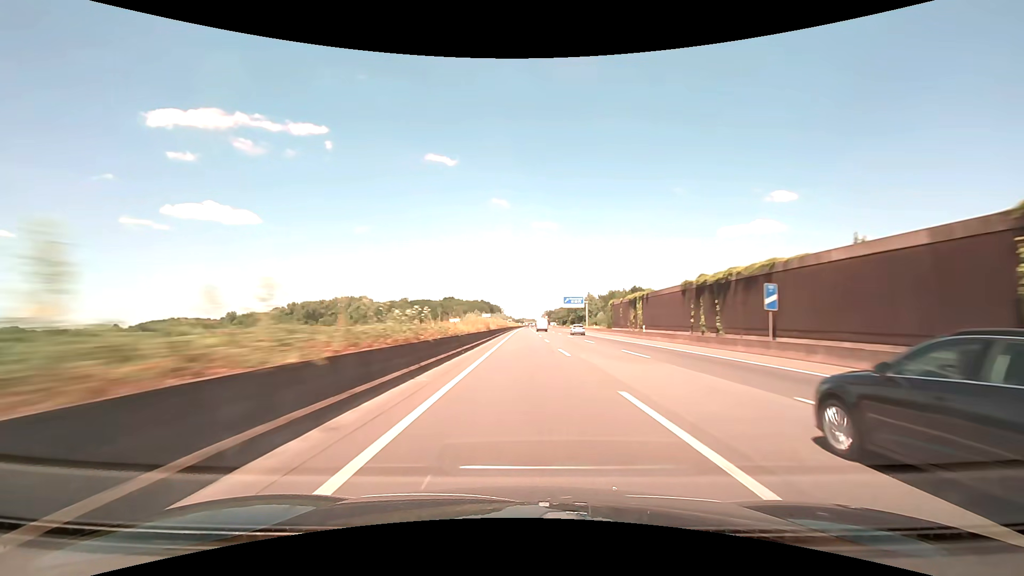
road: motorway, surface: asphalt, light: Day
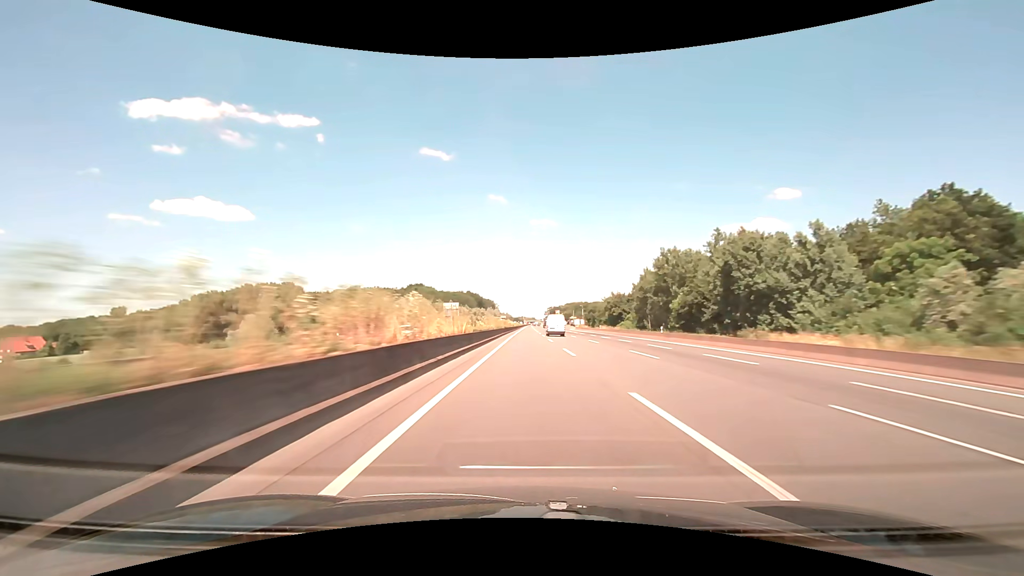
(+0.1, +142.9) m; 0°
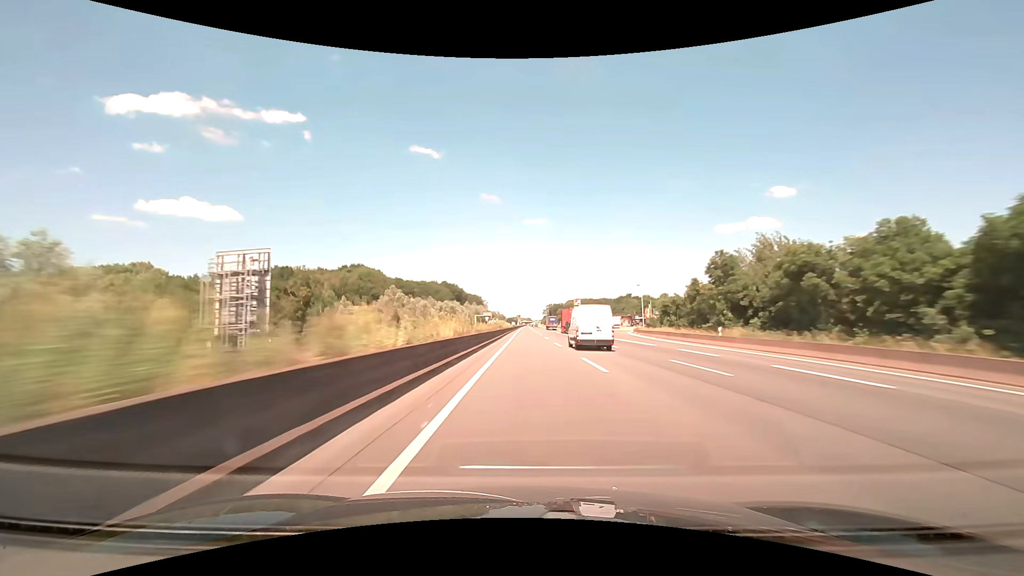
(+0.5, +114.4) m; +1°
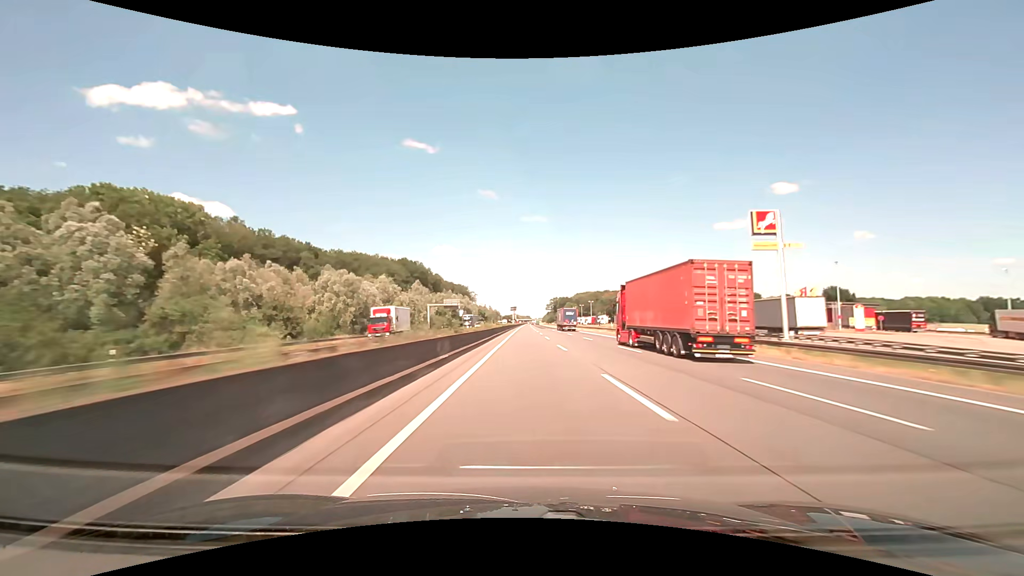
(+0.4, +114.4) m; 0°
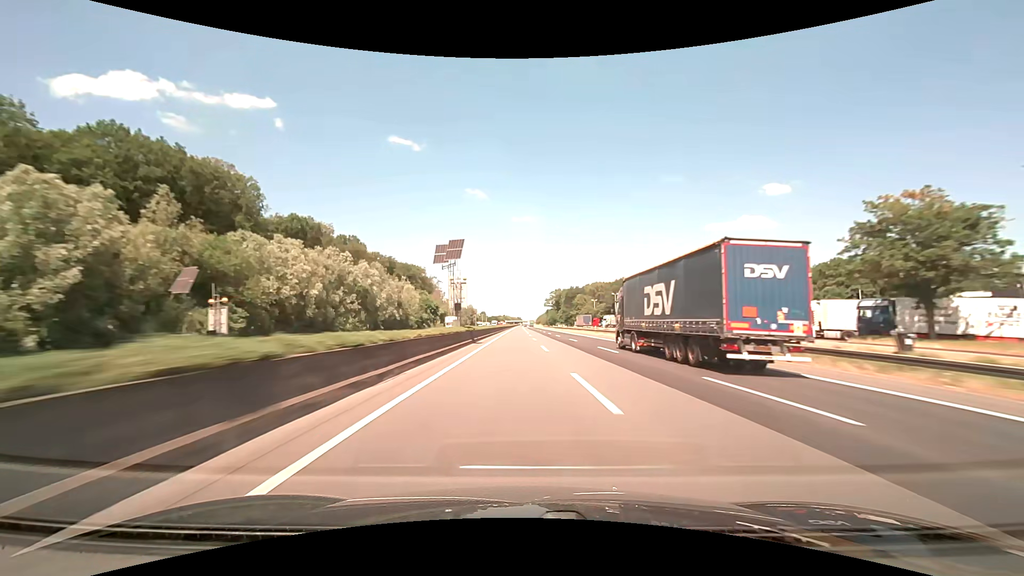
(+1.0, +143.0) m; +1°
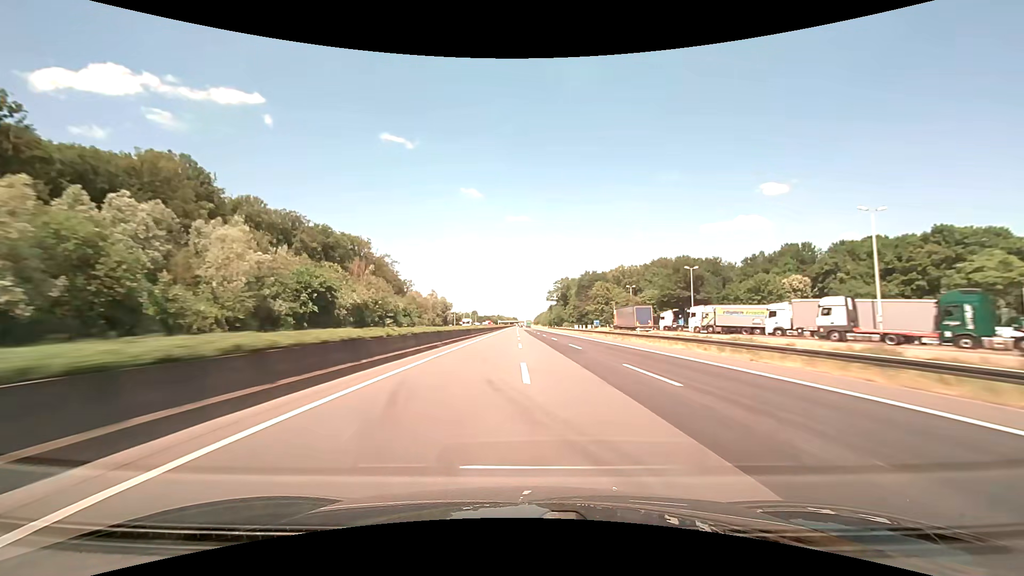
(+0.5, +85.8) m; 0°
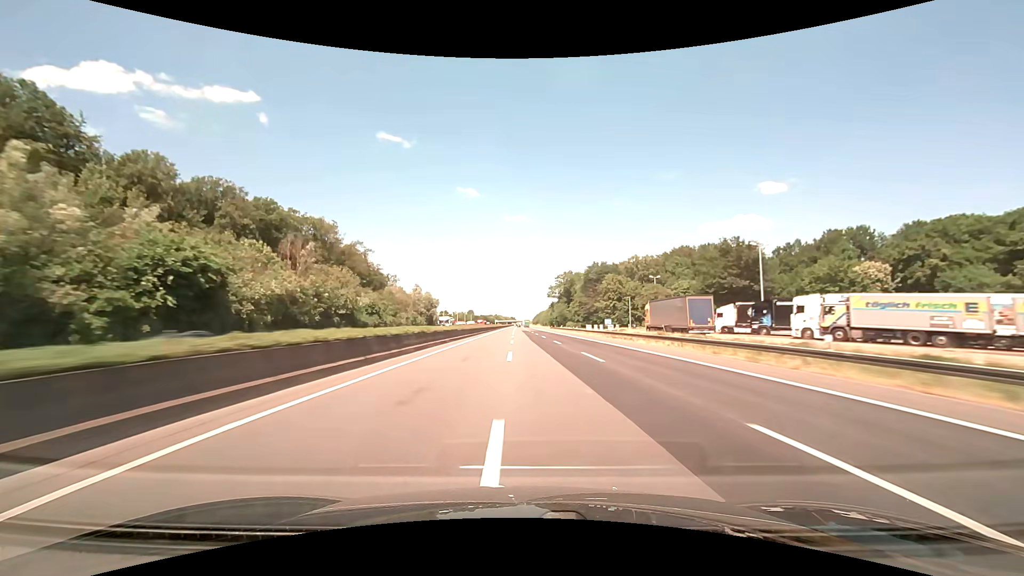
(0.0, +28.6) m; 0°
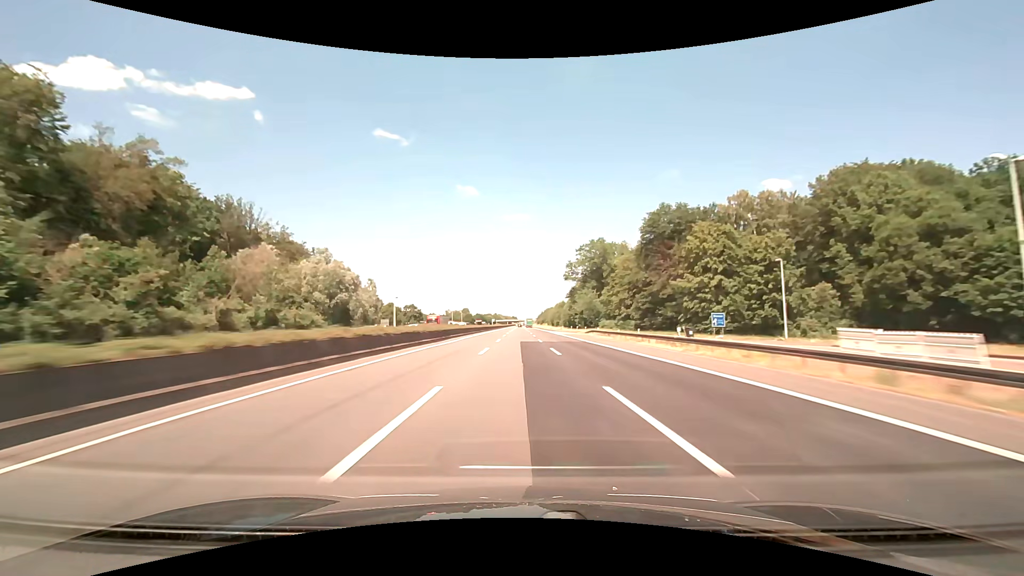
(-0.1, +85.8) m; 0°
(0, +10) (0, +20) (0, +30) (0, +40) (0, +50) (0, +60) (0, +70) (0, +80) (0, +90) (0, +100) m
